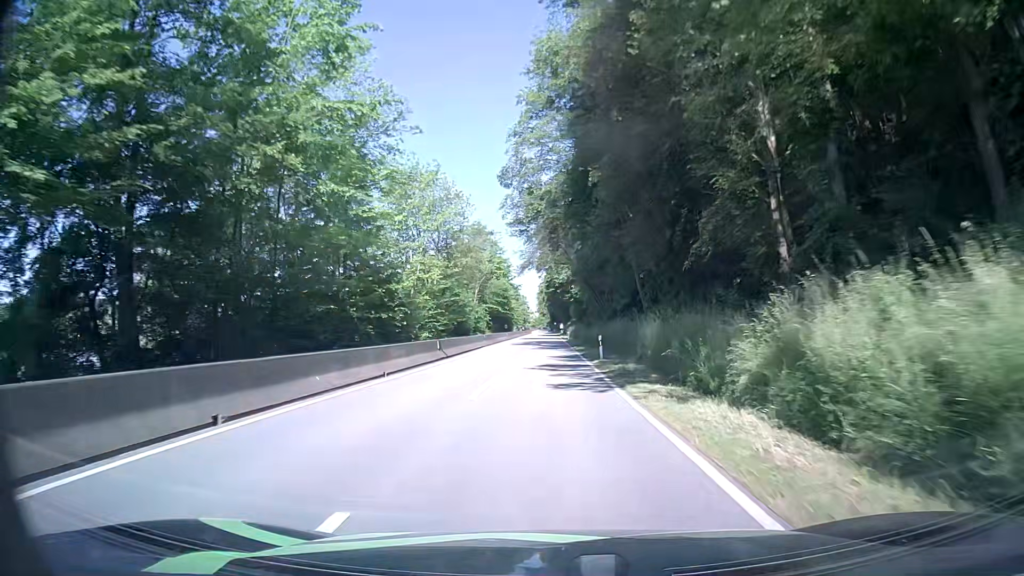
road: secondary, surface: asphalt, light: Day
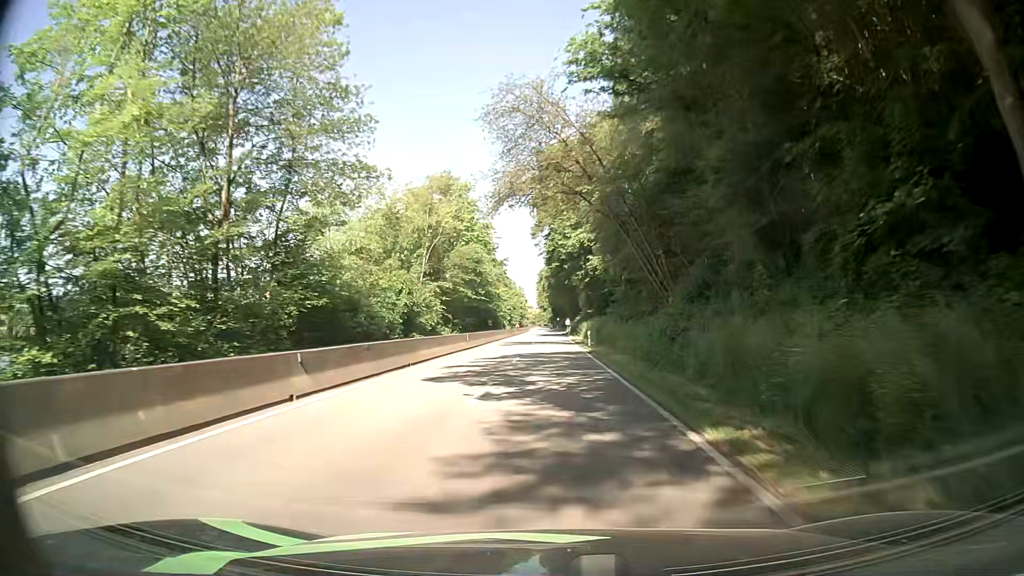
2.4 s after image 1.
(-0.1, +37.8) m; 0°
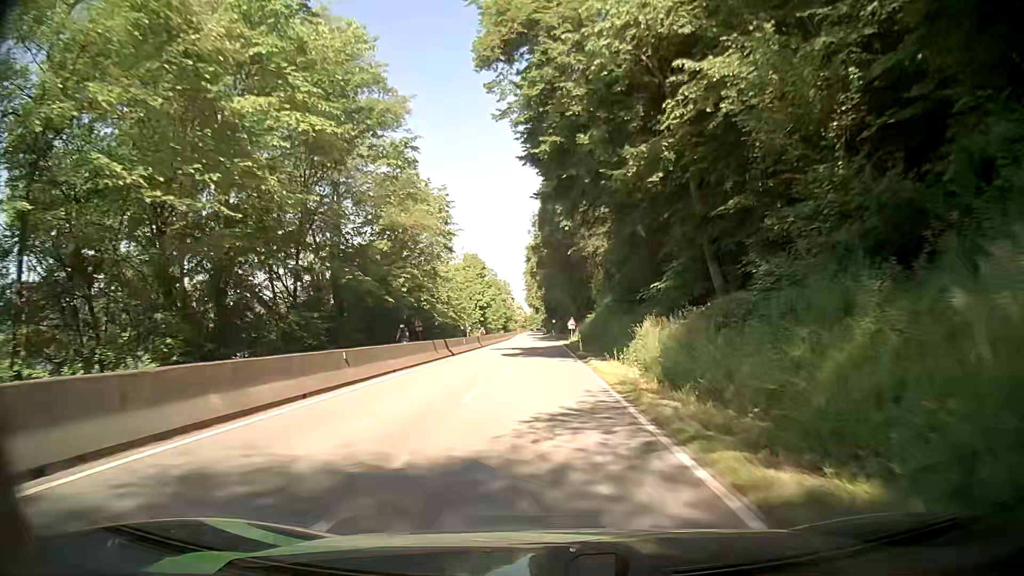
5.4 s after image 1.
(+0.4, +46.5) m; 0°
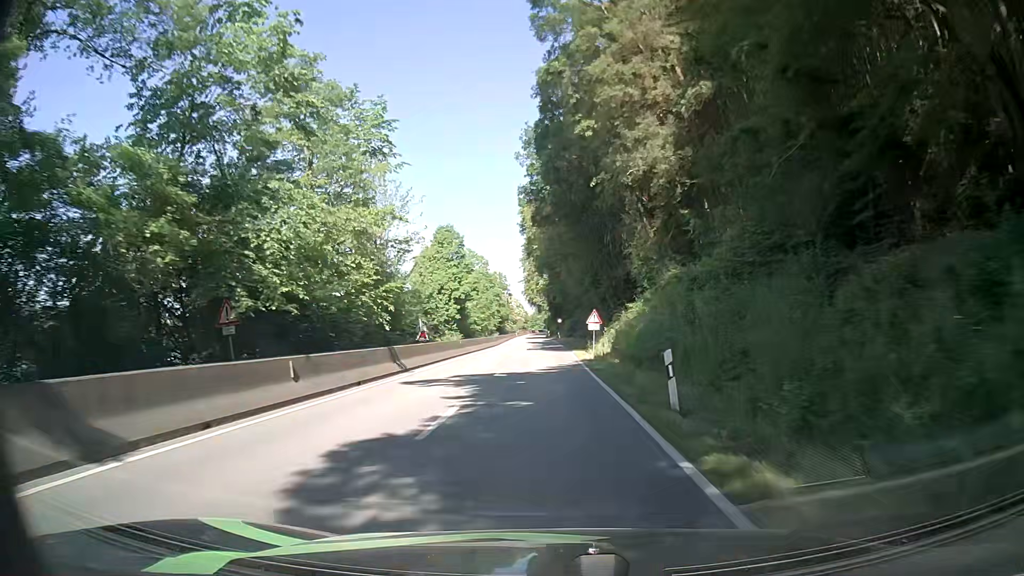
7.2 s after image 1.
(0.0, +28.3) m; -1°
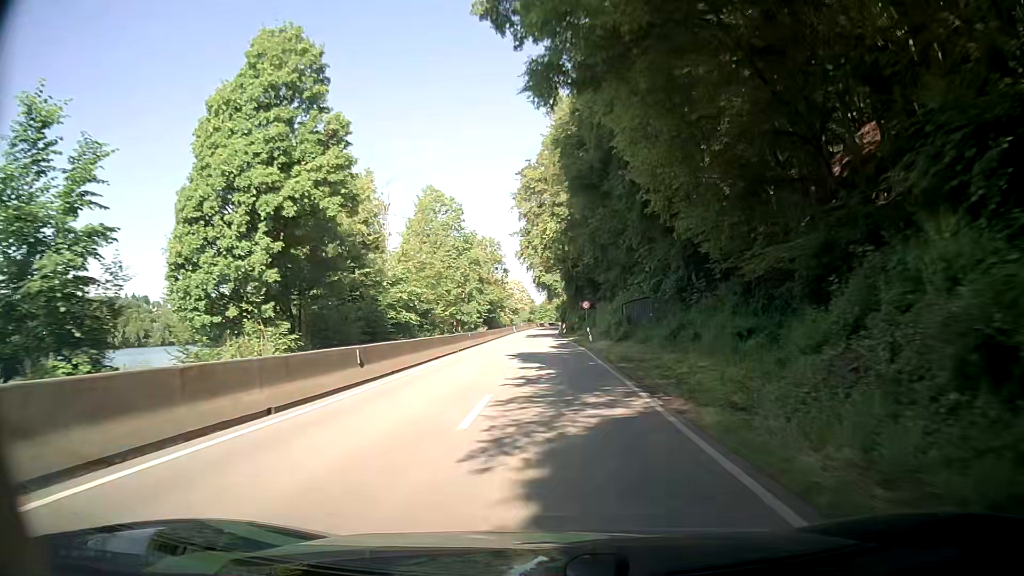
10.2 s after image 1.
(+0.2, +47.6) m; 0°
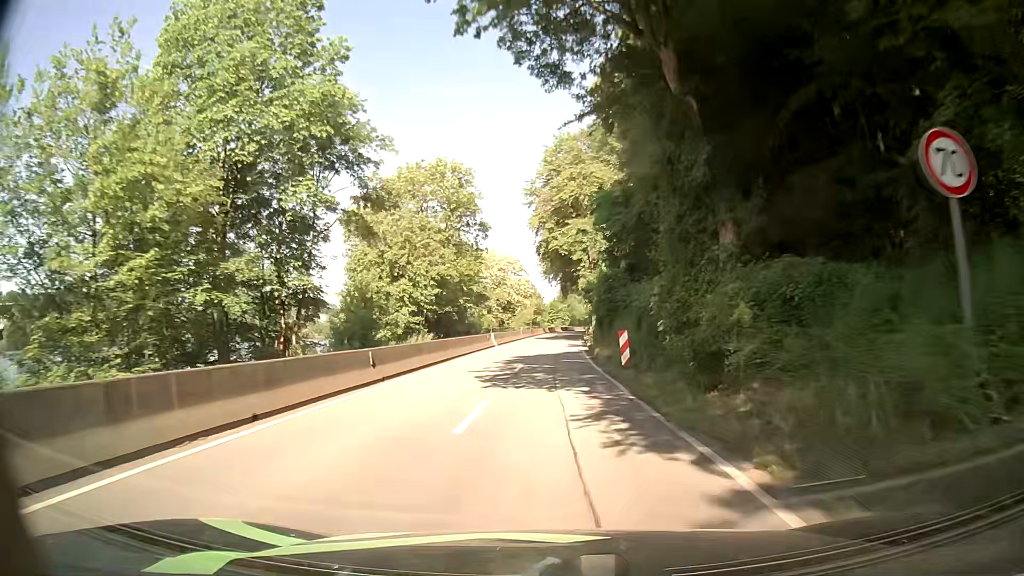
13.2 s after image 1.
(-0.5, +48.1) m; -1°
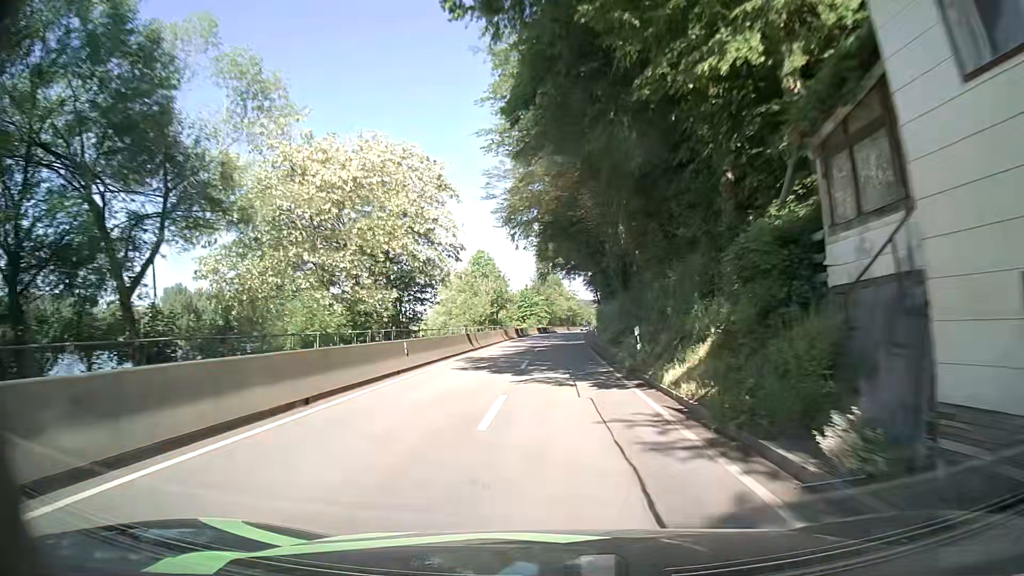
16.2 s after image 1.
(+0.5, +48.2) m; +2°
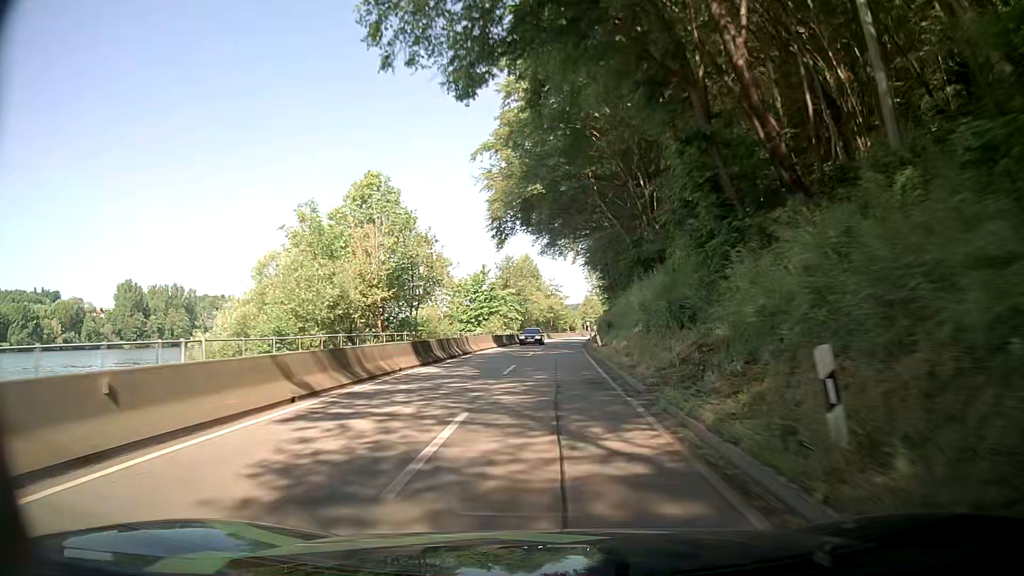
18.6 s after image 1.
(+0.6, +38.2) m; +2°
(0, +10) (0, +20) (0, +30) (0, +40) (0, +50) (+1, +60) (+1, +70) (+2, +80) (+3, +90) (+4, +100) m
